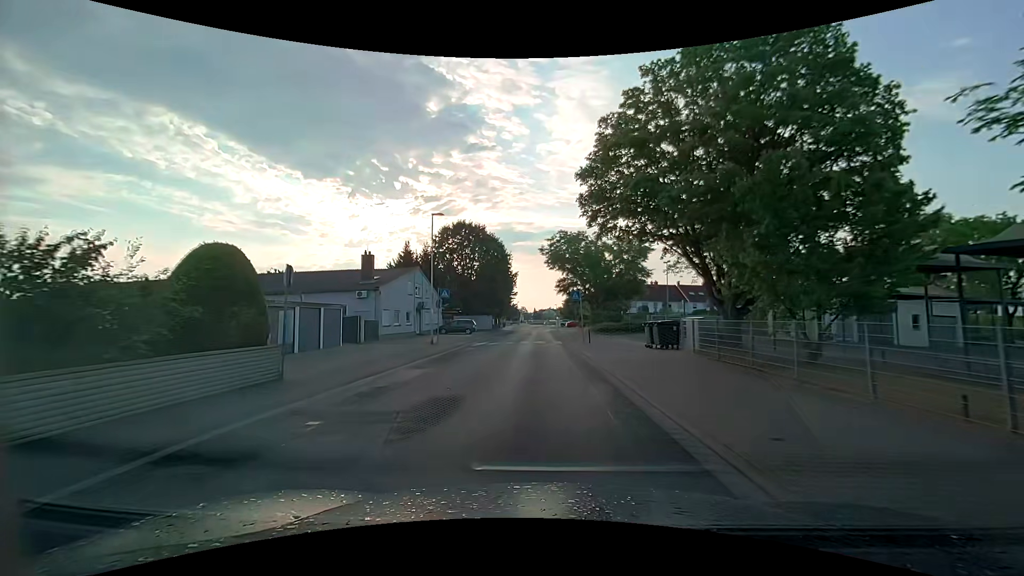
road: unclassified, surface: asphalt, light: Day
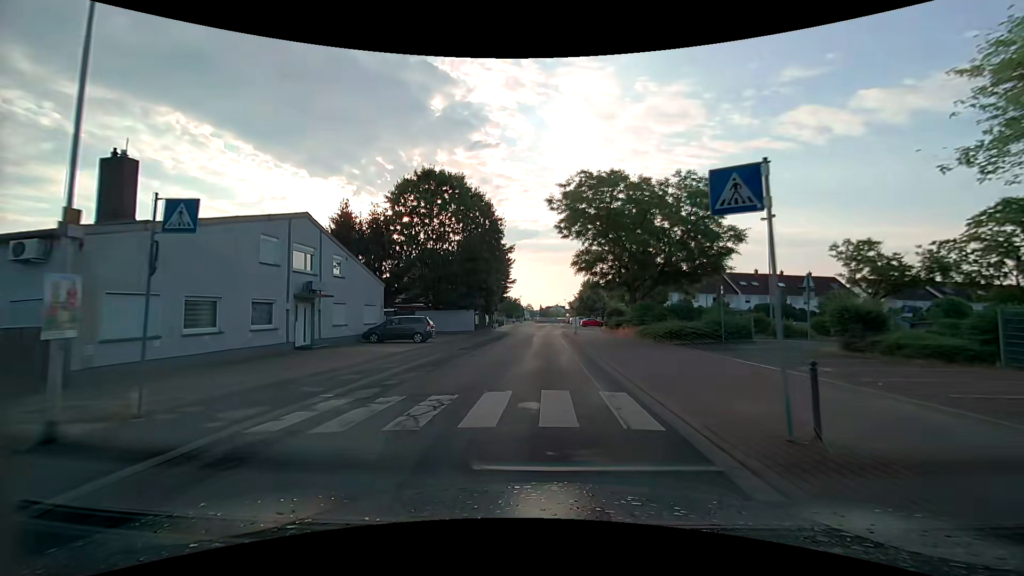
(-0.4, +24.6) m; 0°
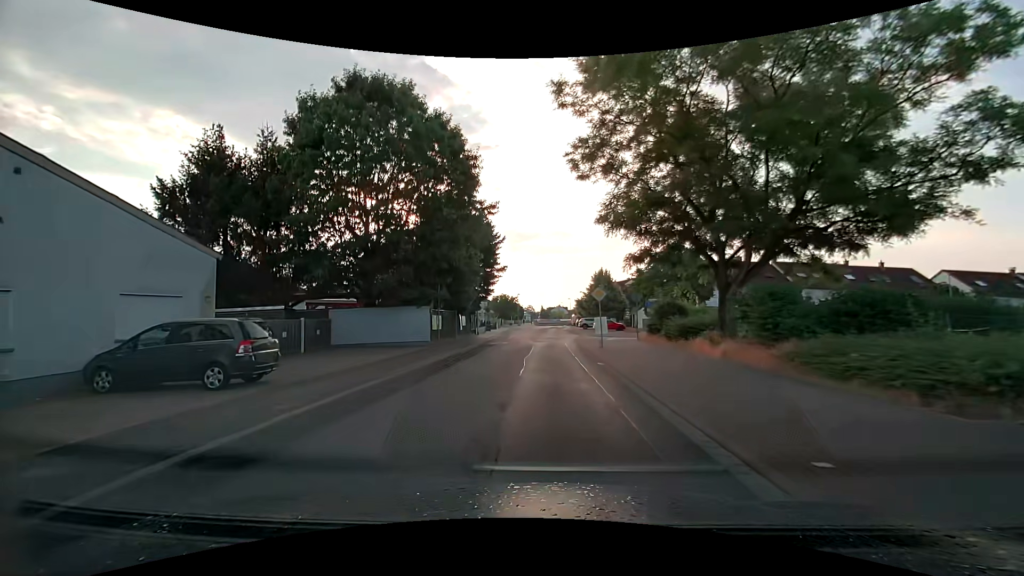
(-0.4, +18.9) m; -1°
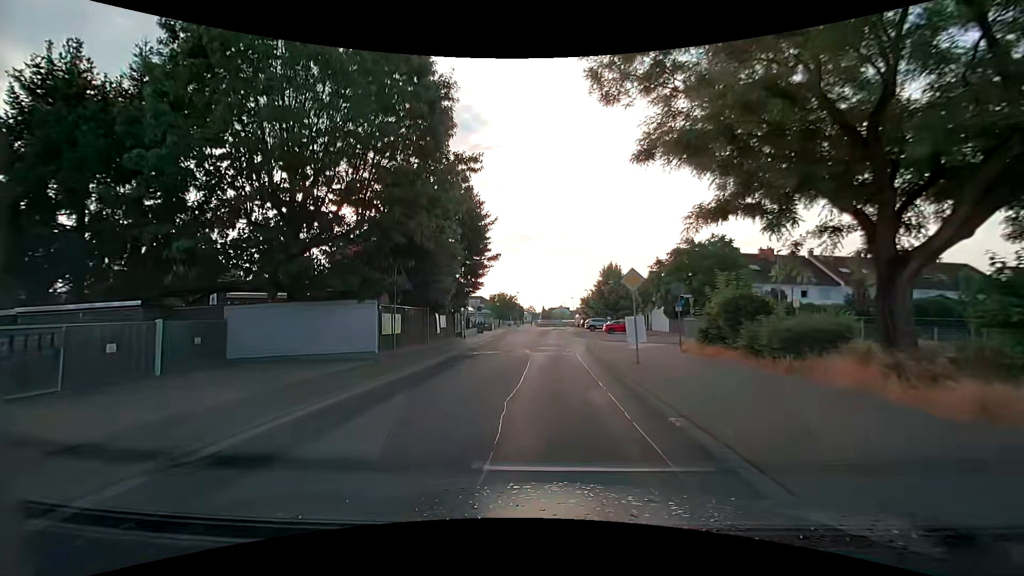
(-0.1, +9.2) m; 0°
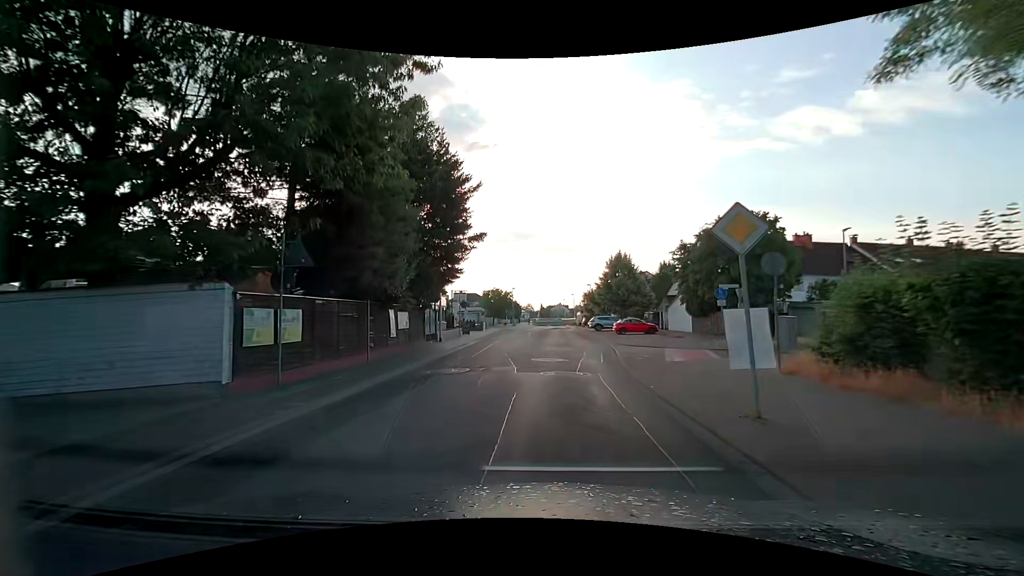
(-0.1, +9.0) m; -1°
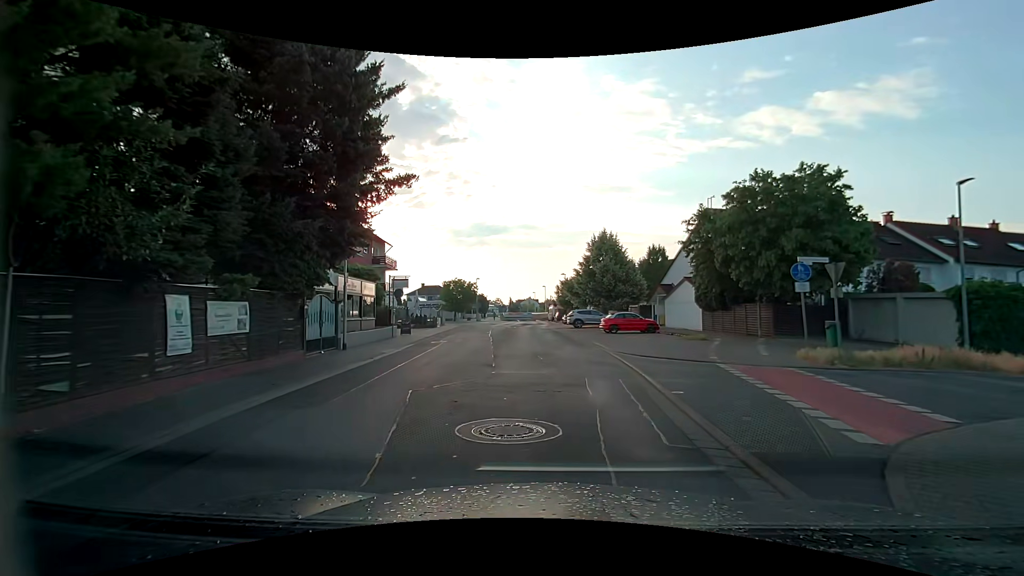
(+0.3, +11.0) m; +2°
